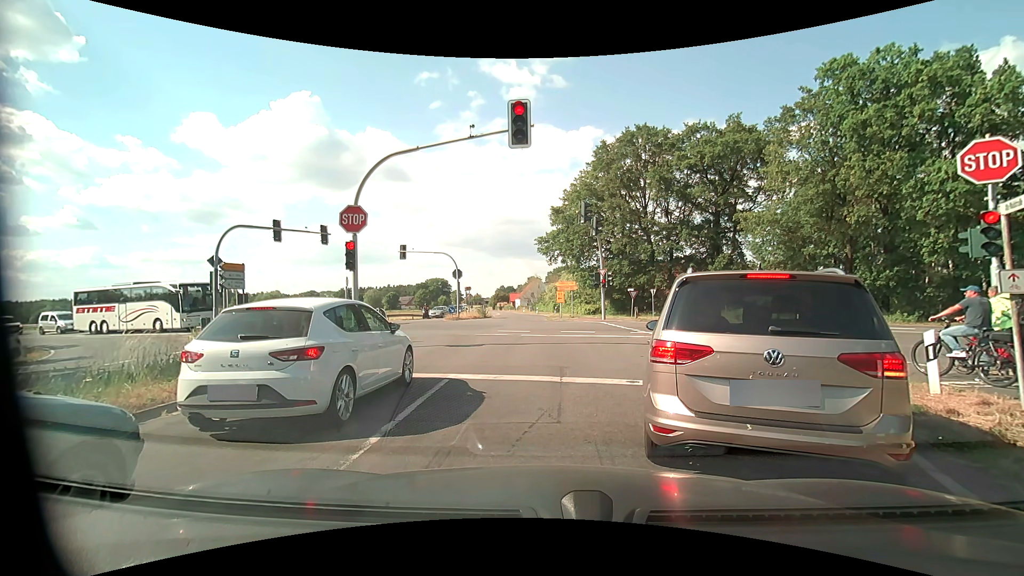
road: tertiary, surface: asphalt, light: Day
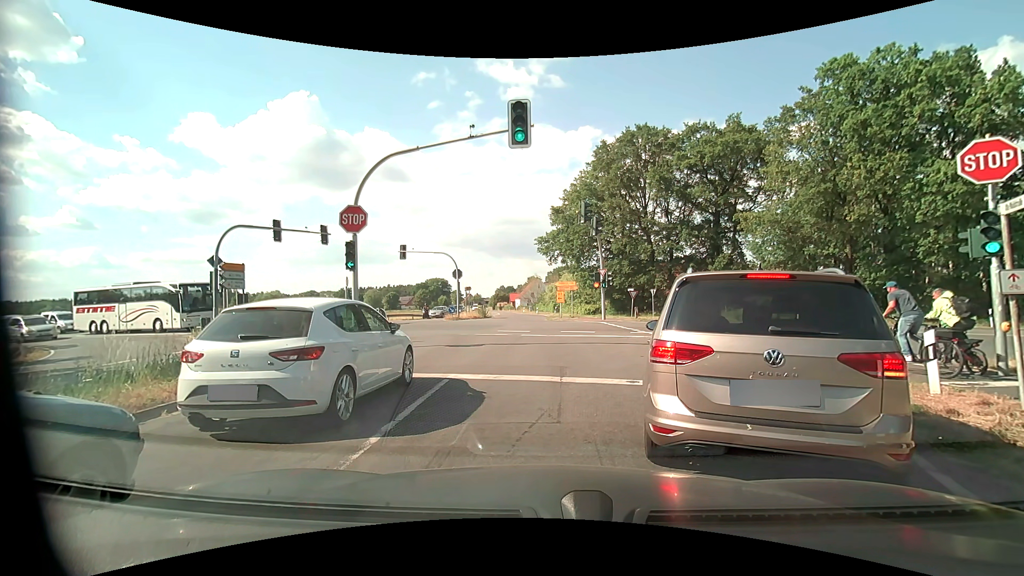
(0.0, 0.0) m; 0°
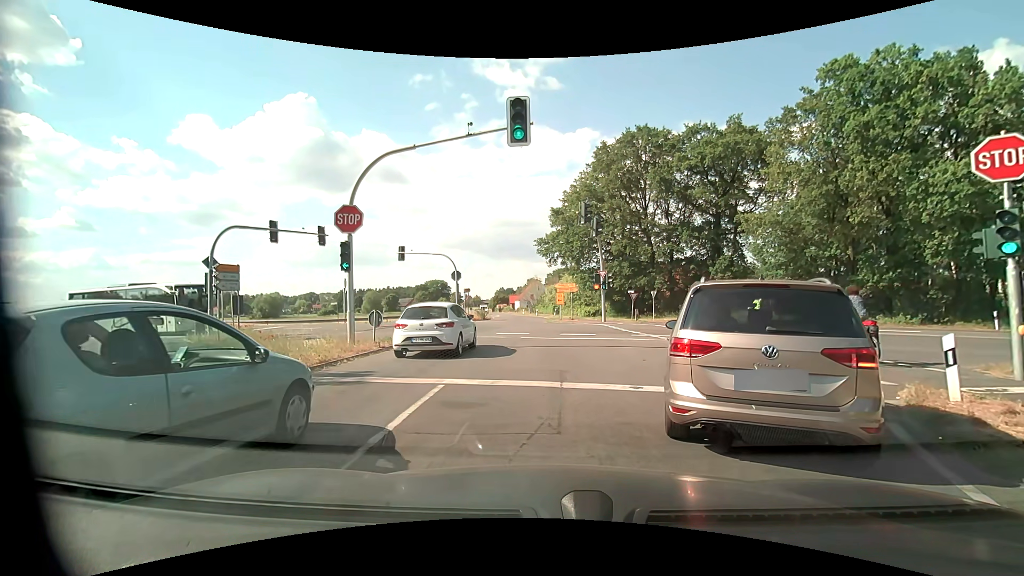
(0.0, +0.3) m; 0°
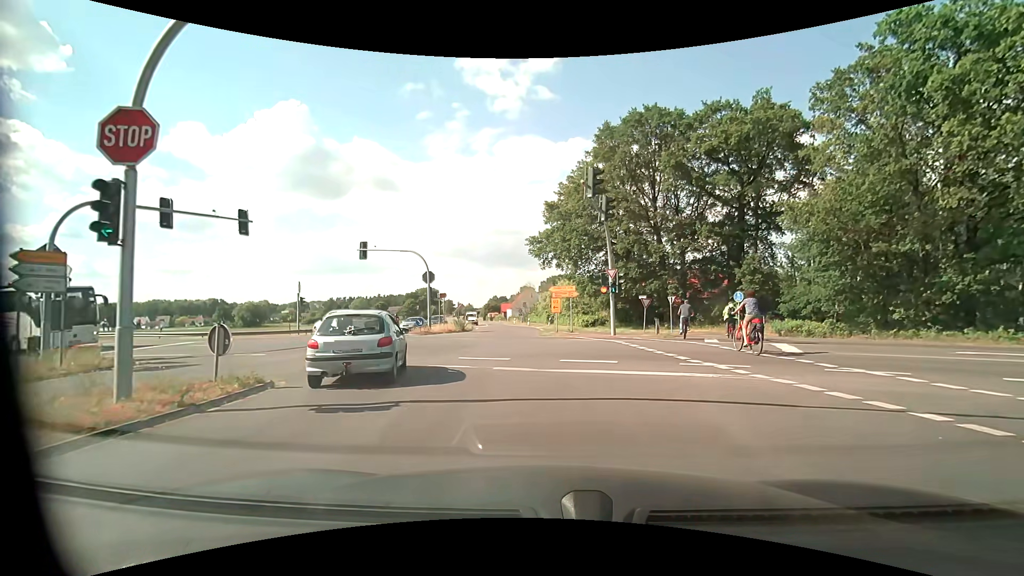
(+0.1, +8.9) m; +1°
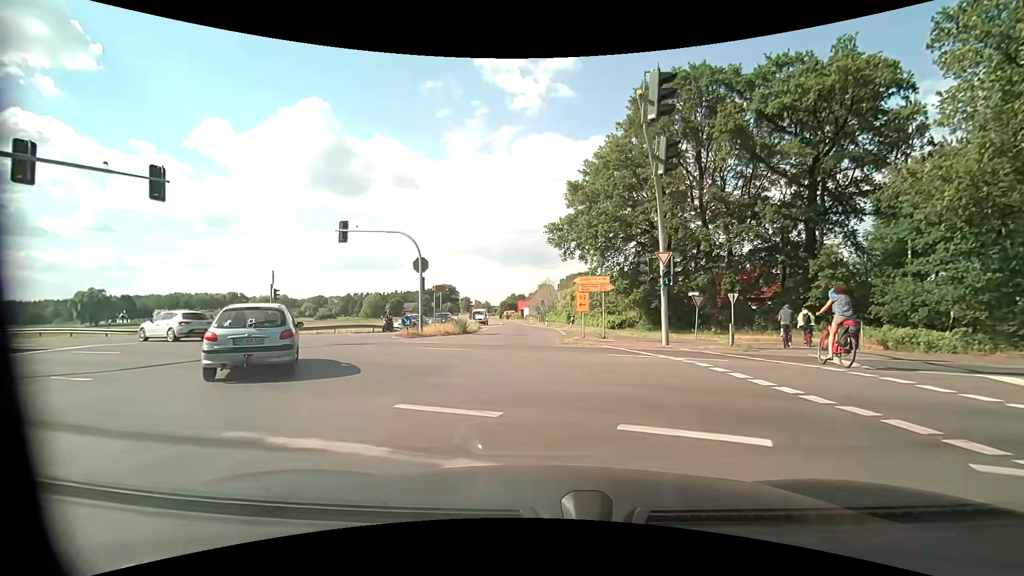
(-0.2, +7.9) m; -2°
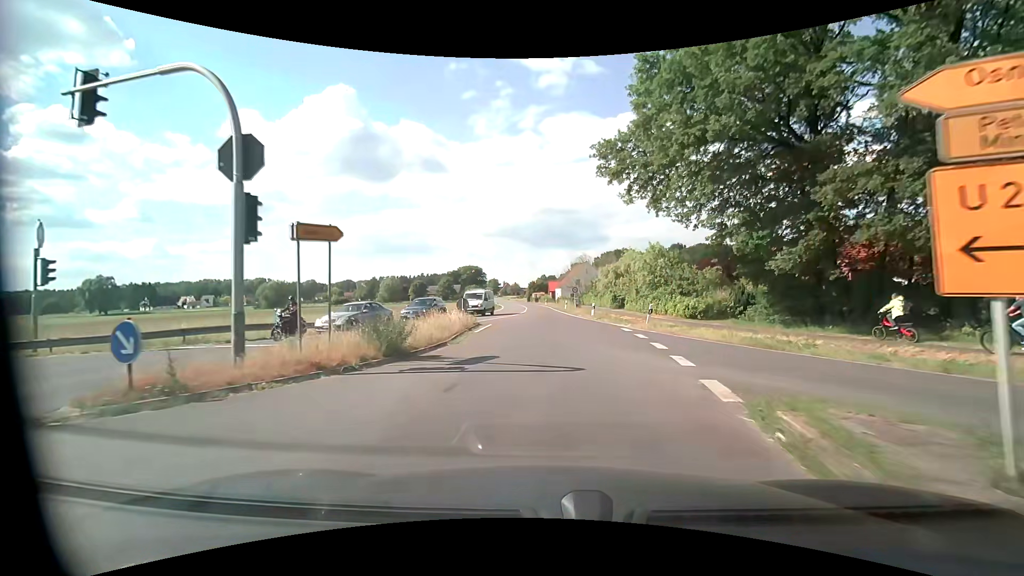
(-0.9, +20.2) m; -4°
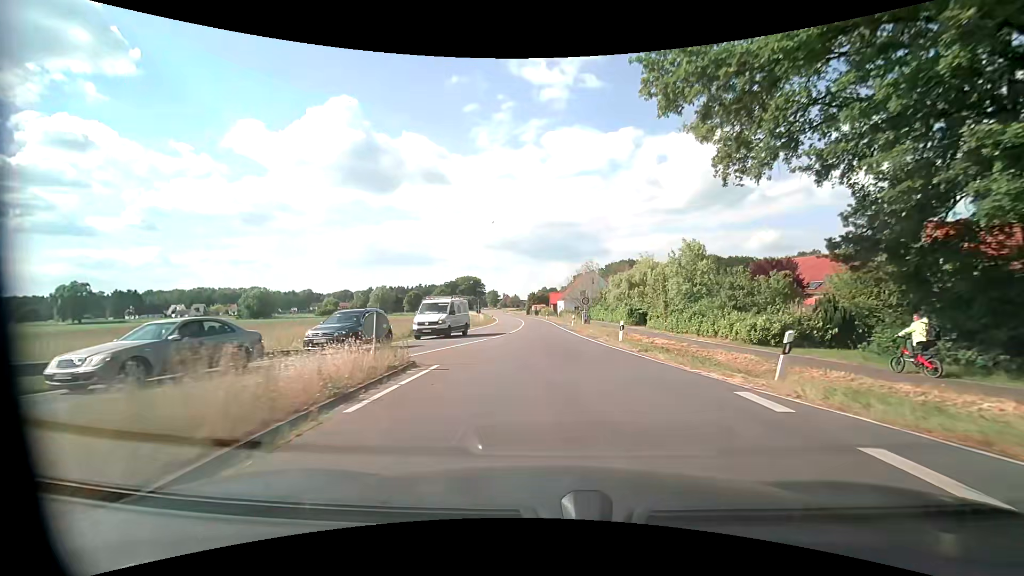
(-0.1, +12.6) m; 0°
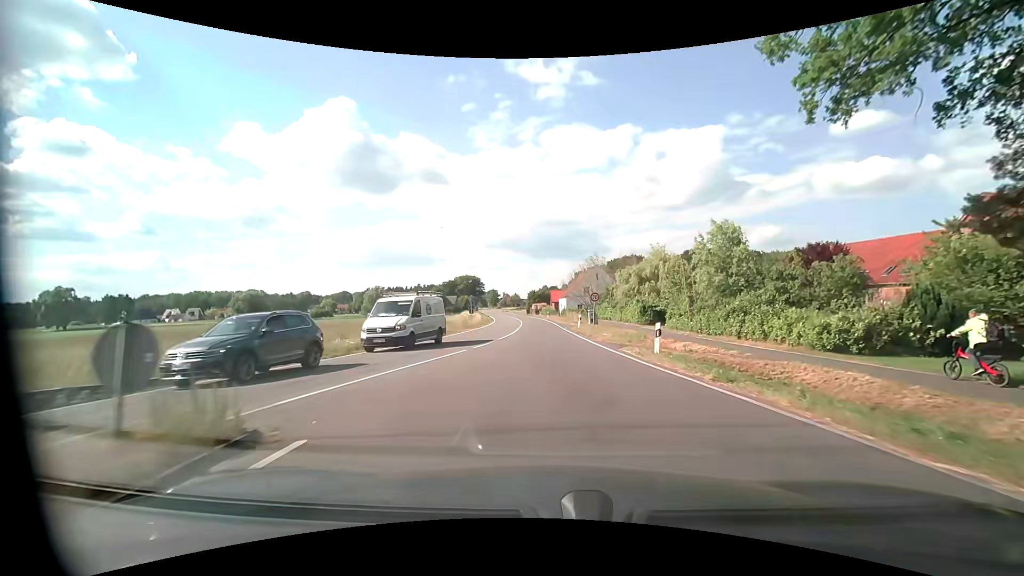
(0.0, +7.0) m; 0°
(0, +10) (0, +20) (0, +30) (-1, +40) (-1, +50) (-1, +60) (-2, +70) (-3, +80) (-4, +90) (-5, +100) m
